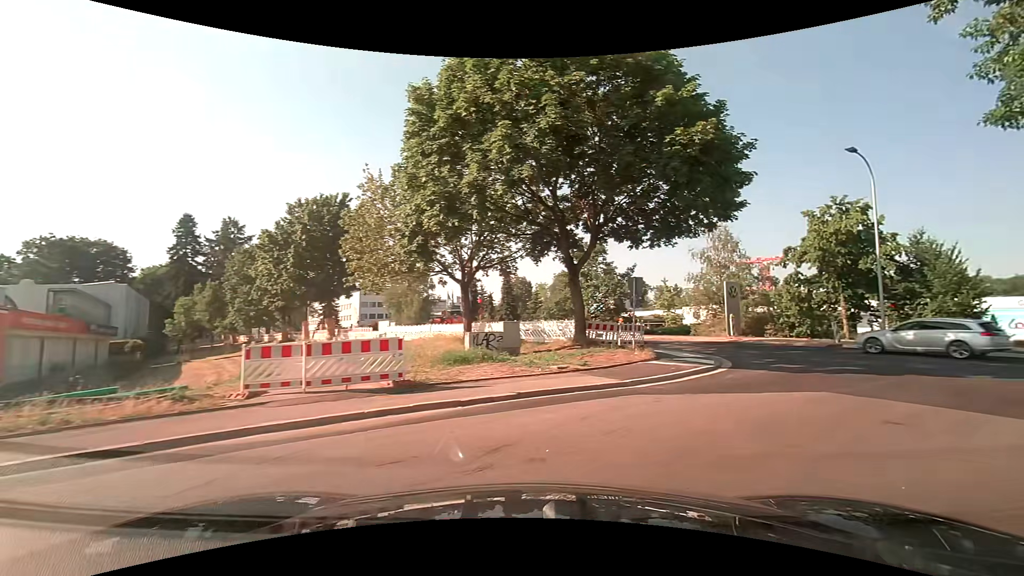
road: unclassified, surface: asphalt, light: Day
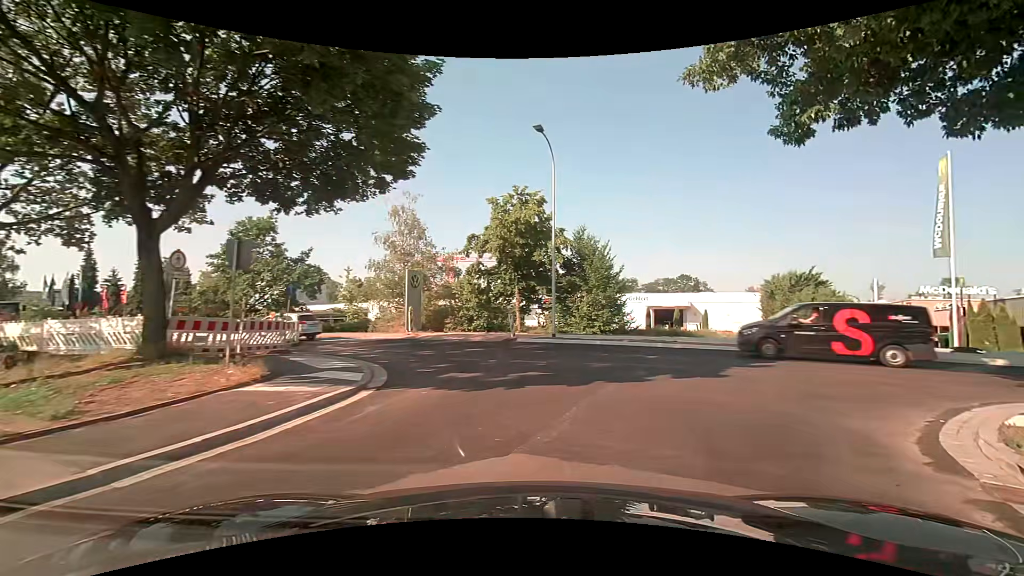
(+2.2, +6.3) m; +35°
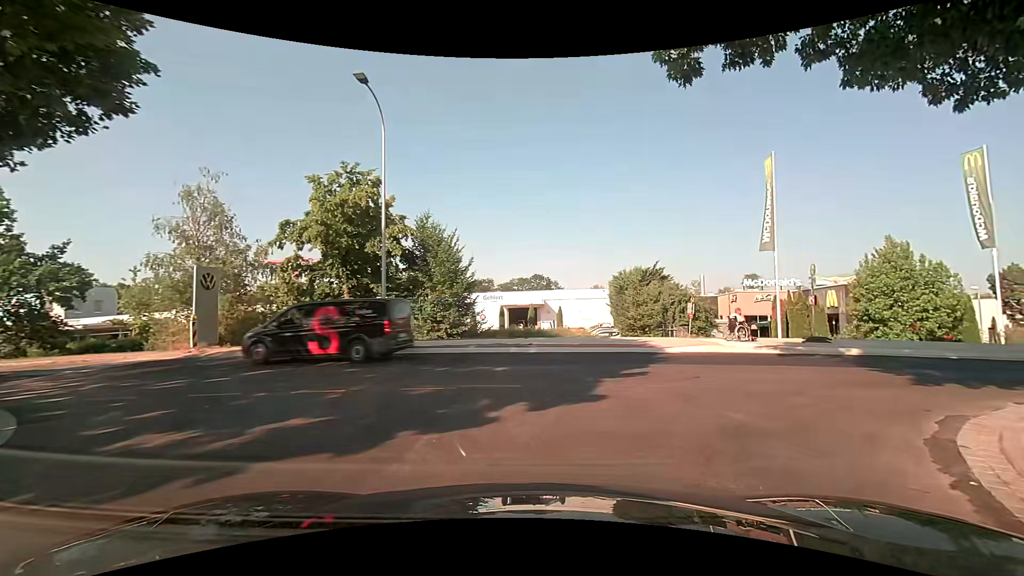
(+0.6, +4.4) m; +16°
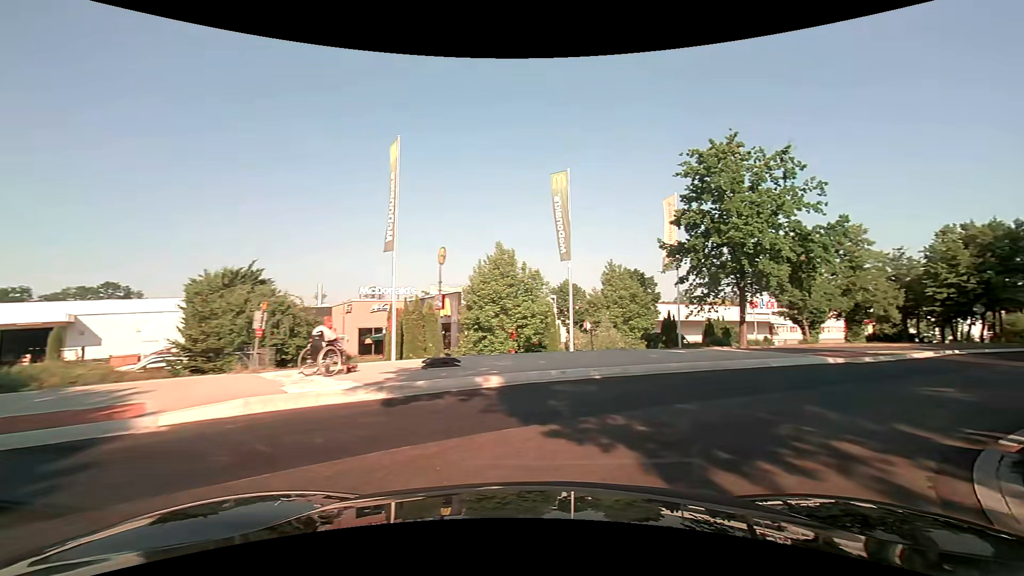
(+2.7, +8.4) m; +41°
